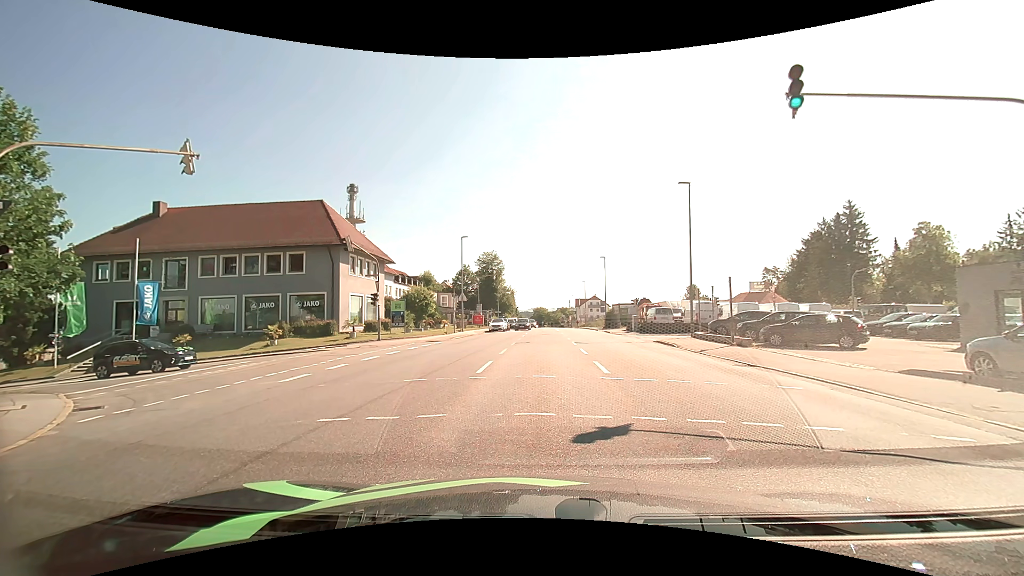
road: tertiary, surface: asphalt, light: Day
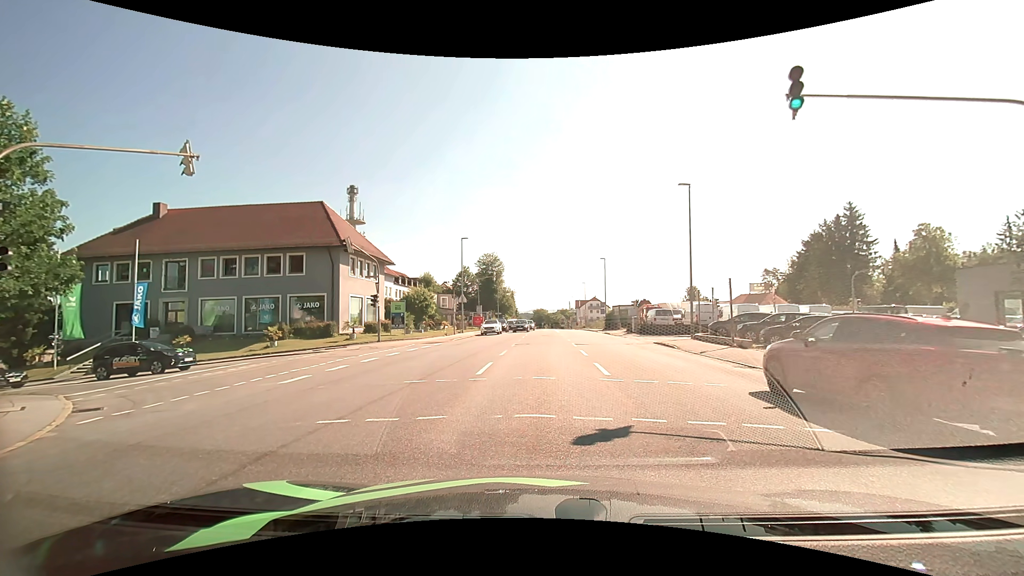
(0.0, 0.0) m; 0°
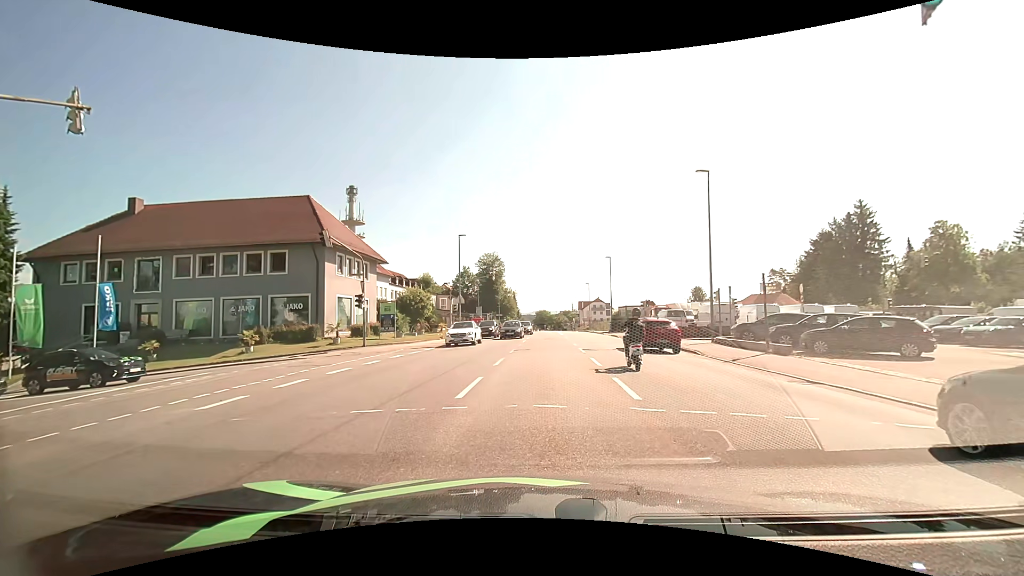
(+0.1, +3.5) m; +2°
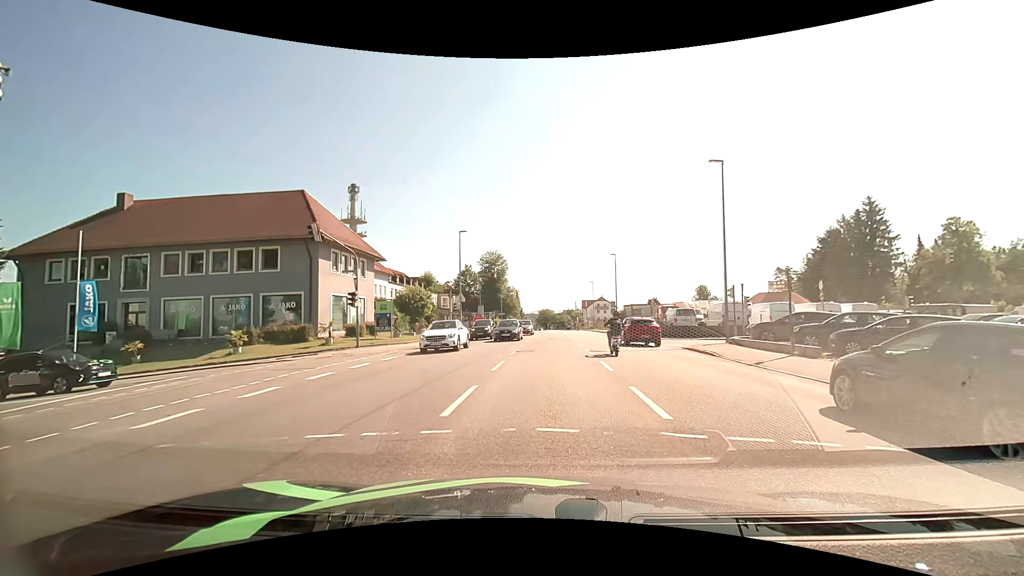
(0.0, +1.7) m; 0°
